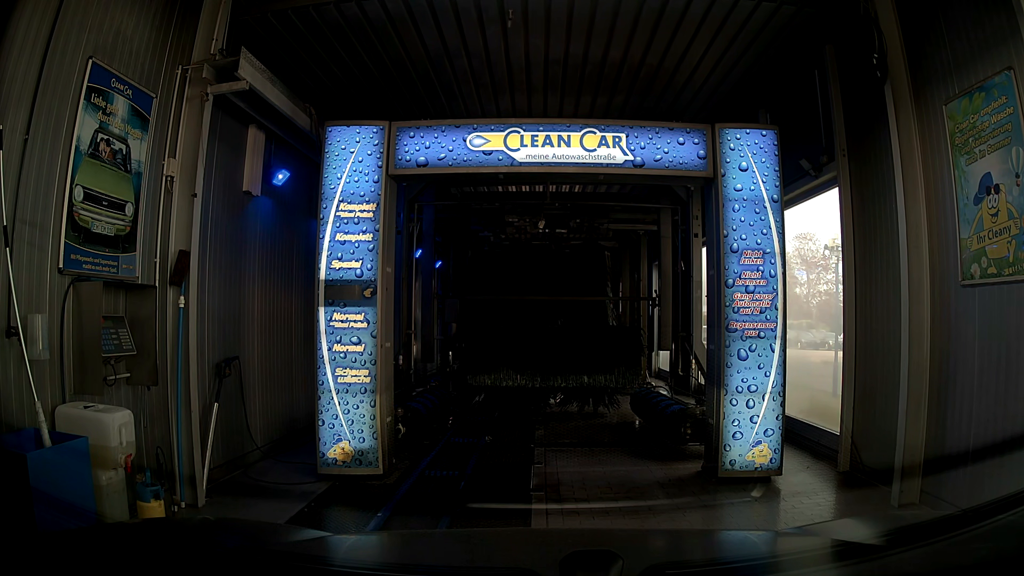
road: service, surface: asphalt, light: Day
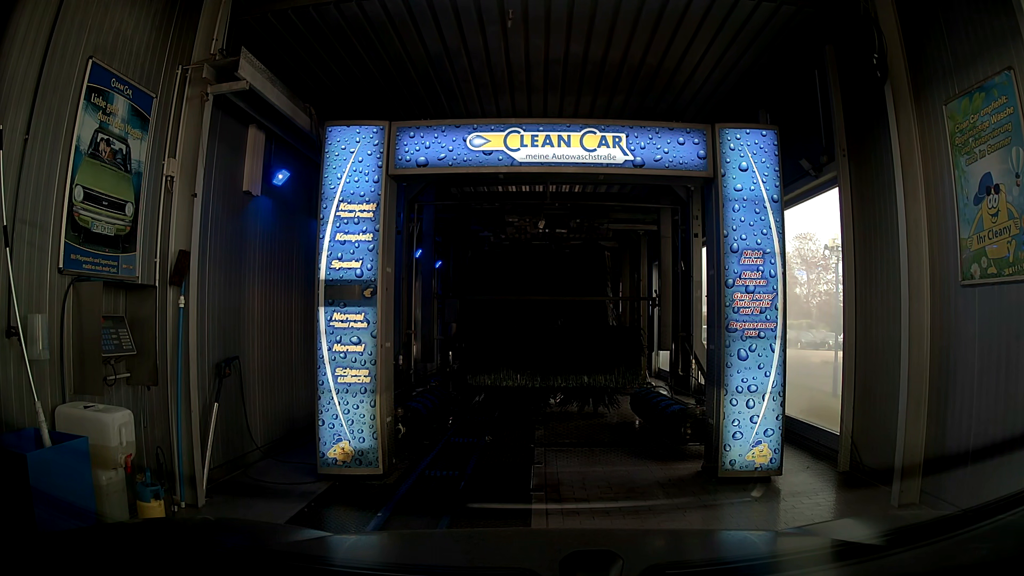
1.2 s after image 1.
(0.0, 0.0) m; 0°
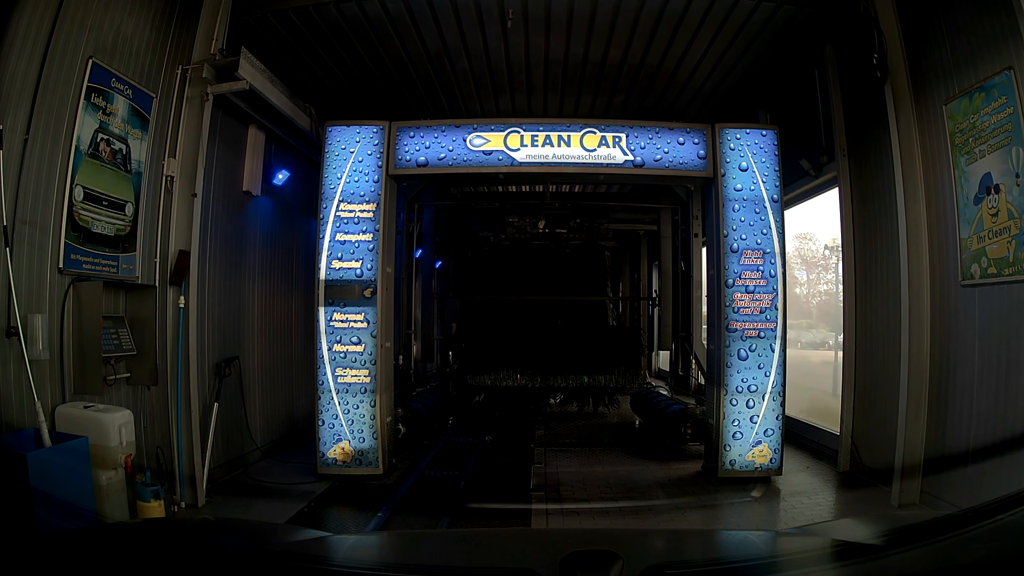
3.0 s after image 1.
(0.0, 0.0) m; 0°
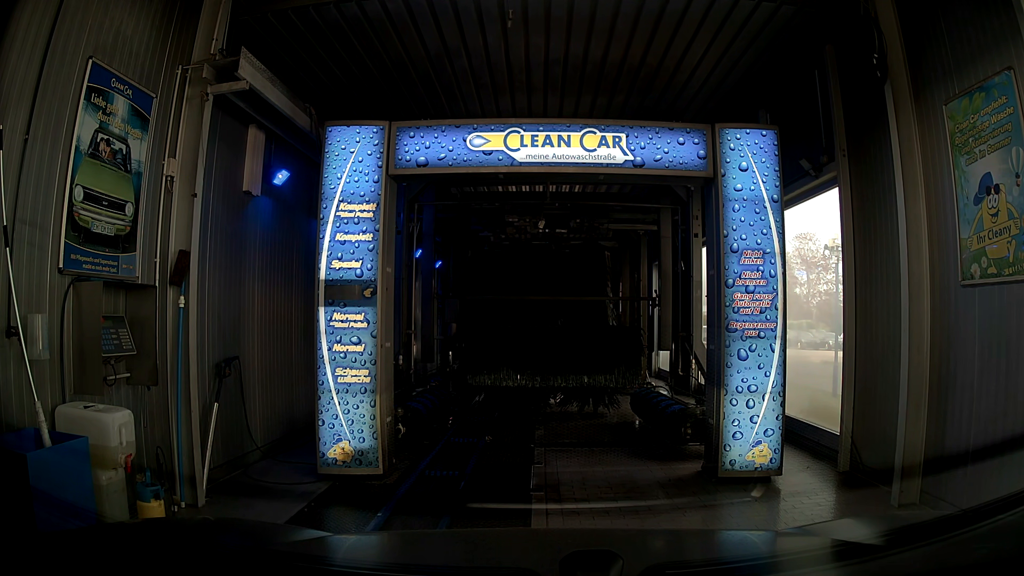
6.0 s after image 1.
(0.0, 0.0) m; 0°
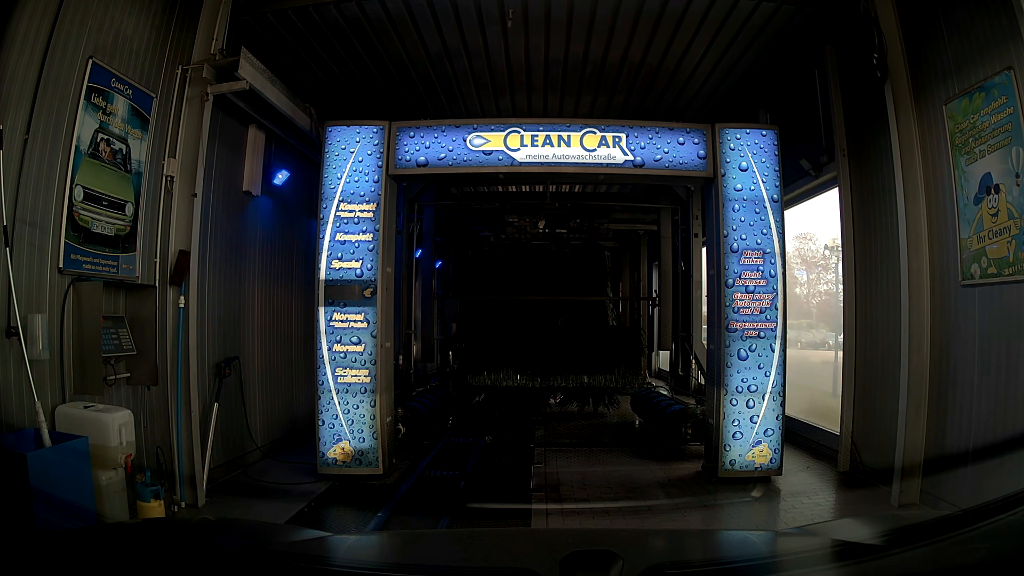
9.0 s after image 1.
(0.0, 0.0) m; 0°
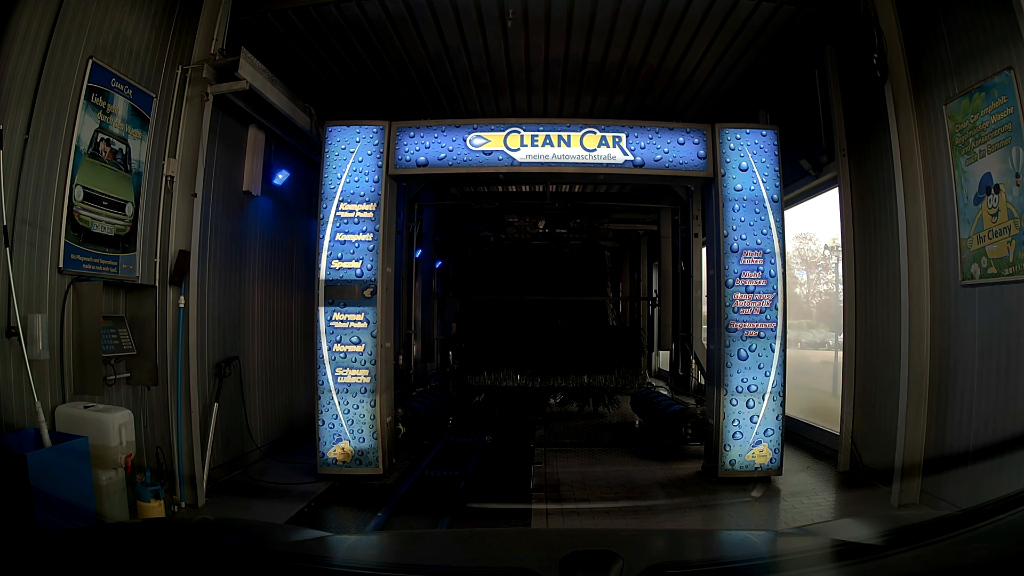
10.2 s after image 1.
(0.0, 0.0) m; 0°
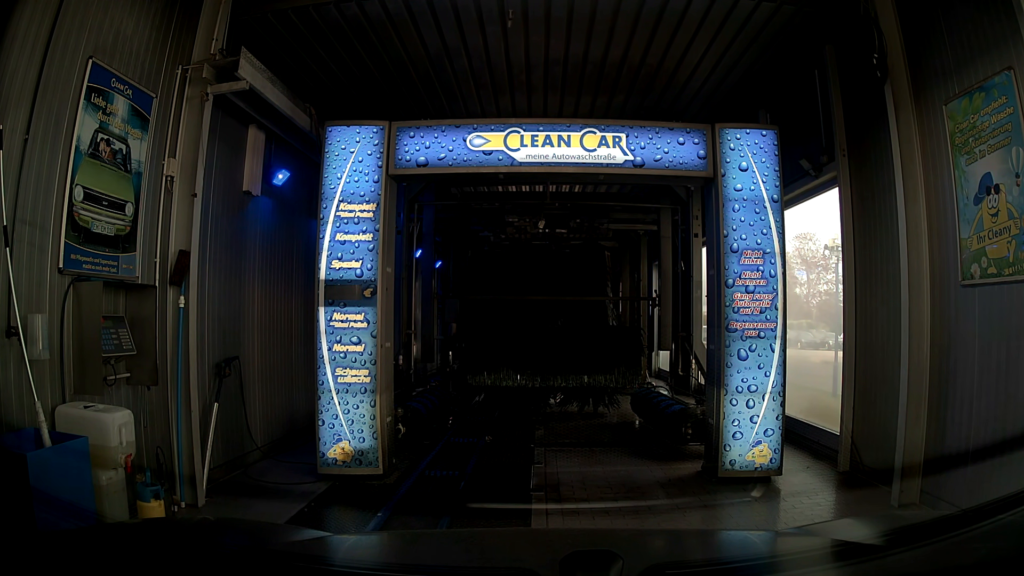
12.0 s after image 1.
(0.0, 0.0) m; 0°
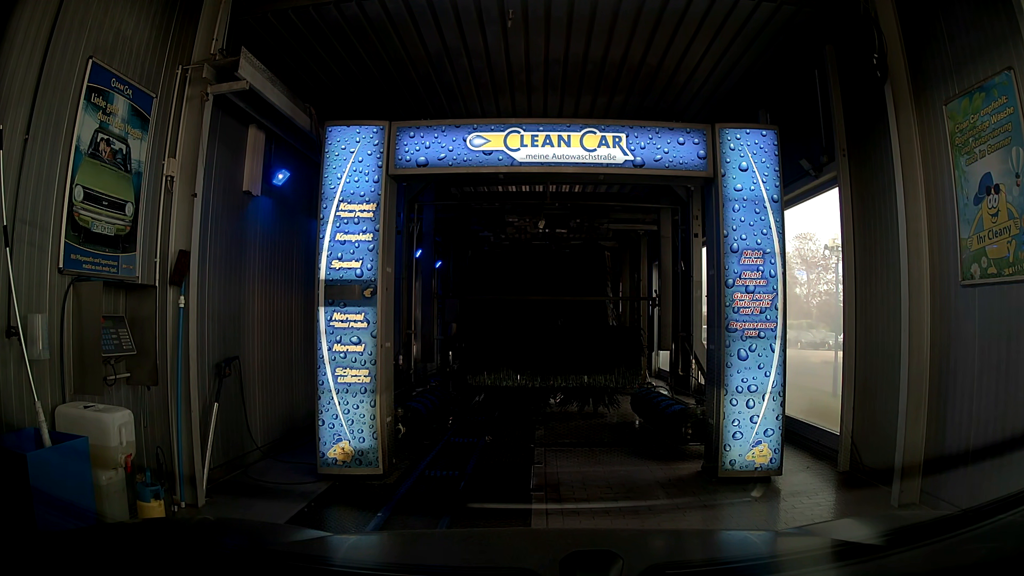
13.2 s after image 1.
(0.0, 0.0) m; 0°
